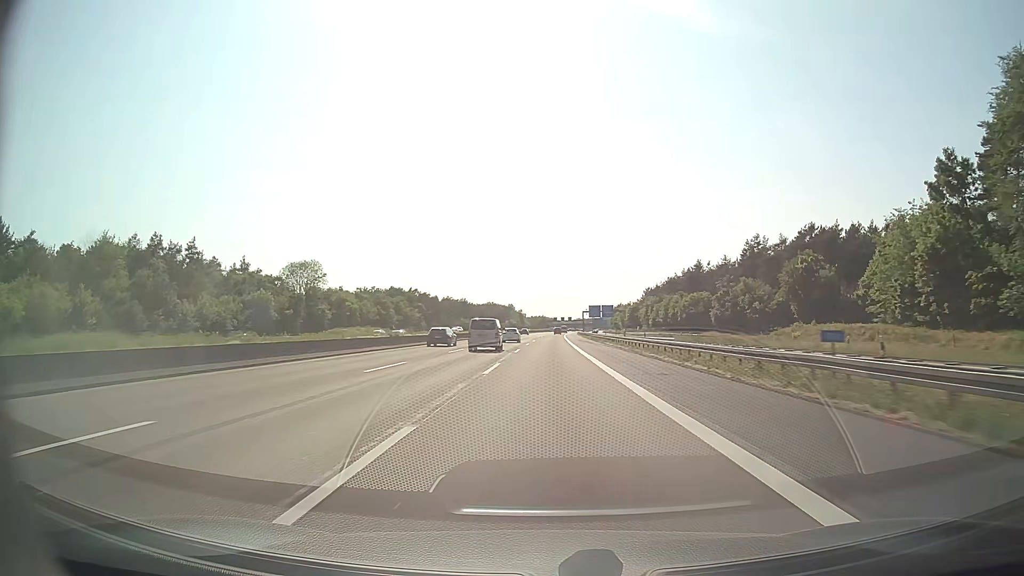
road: motorway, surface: asphalt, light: Day
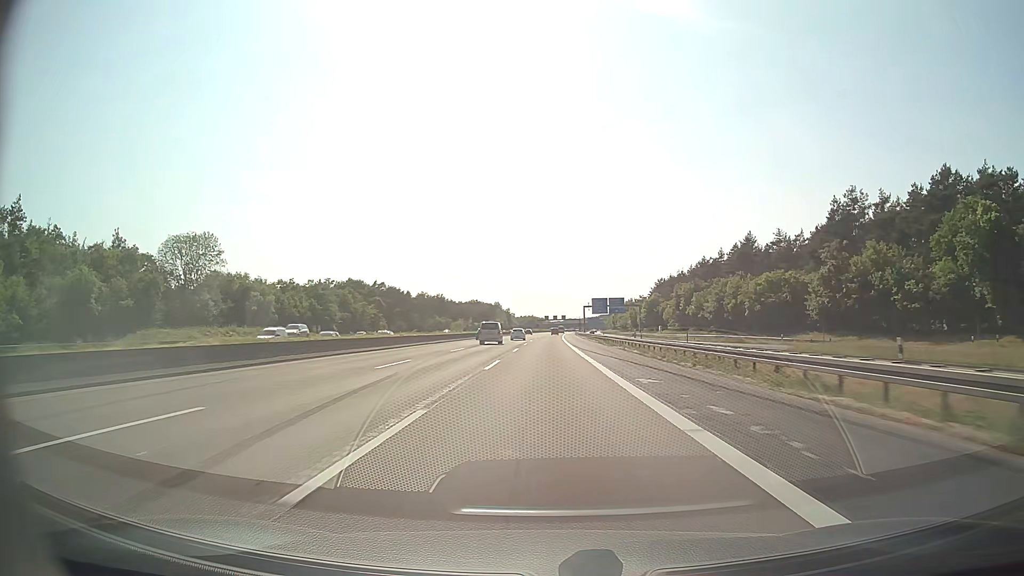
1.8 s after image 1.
(+0.6, +52.3) m; +1°
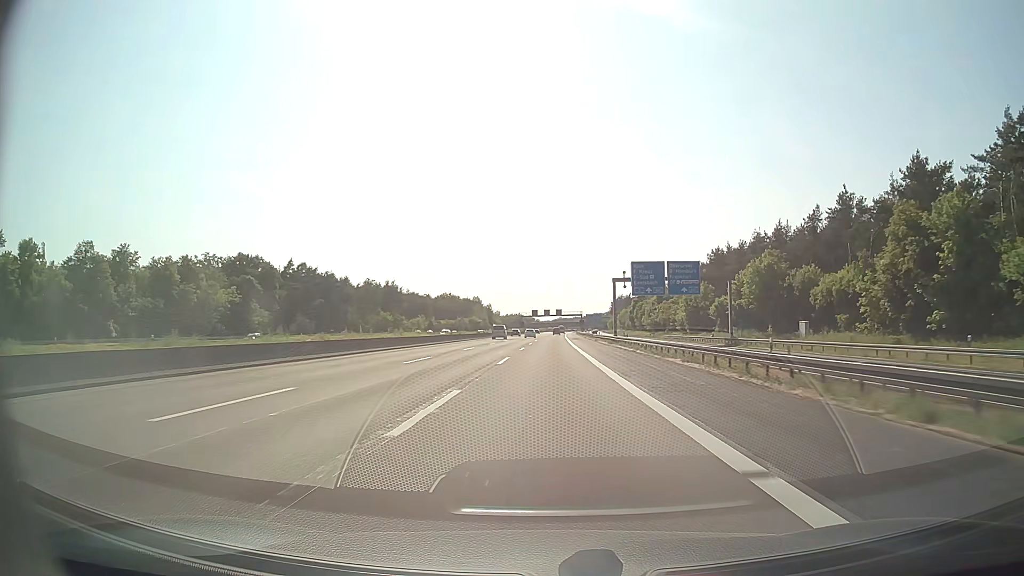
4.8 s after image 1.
(+0.7, +87.1) m; +1°
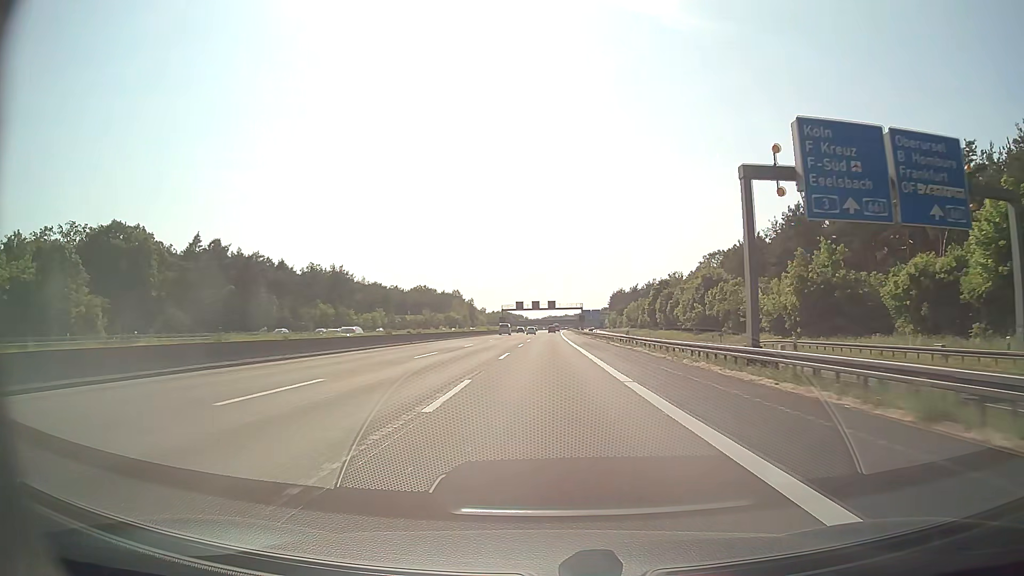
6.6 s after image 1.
(+0.4, +52.3) m; +1°
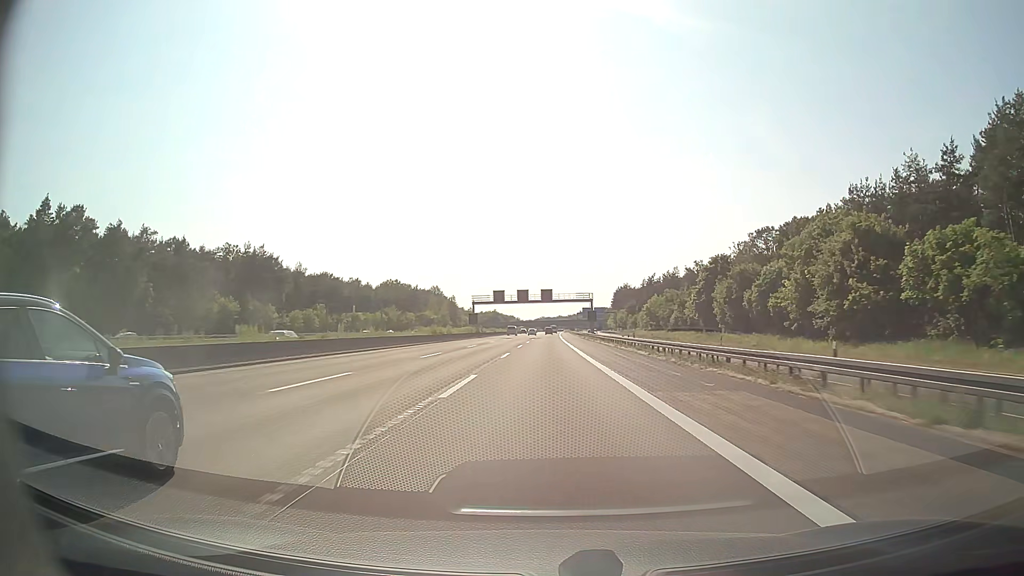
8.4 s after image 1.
(+0.3, +52.3) m; +1°
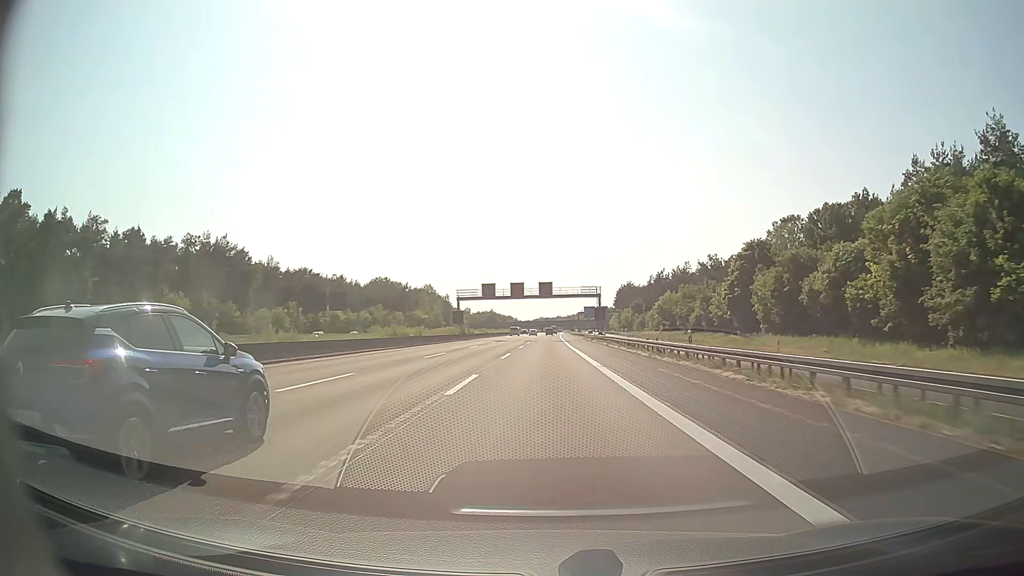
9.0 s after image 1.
(0.0, +17.4) m; 0°
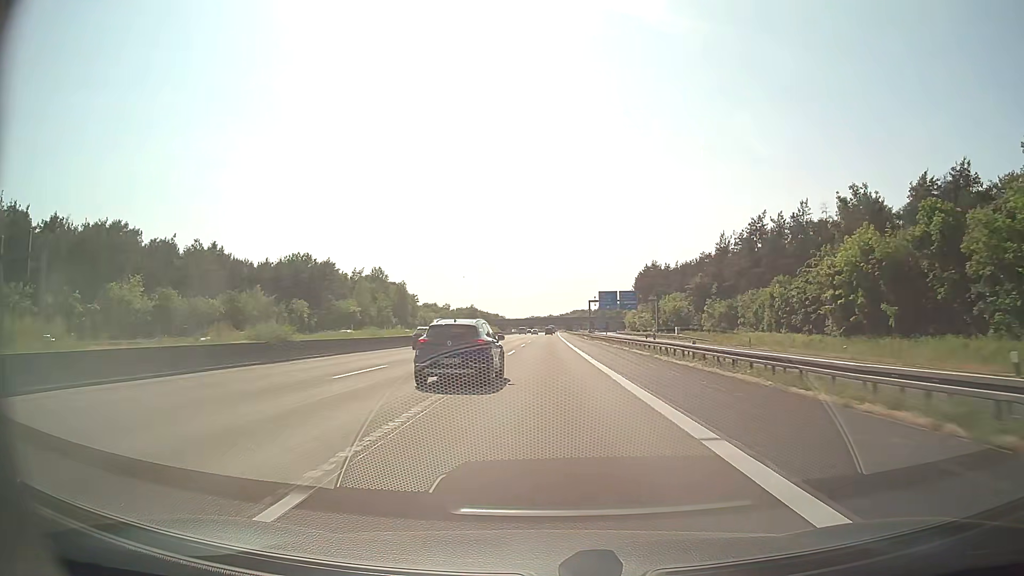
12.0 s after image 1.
(+0.5, +87.3) m; +1°
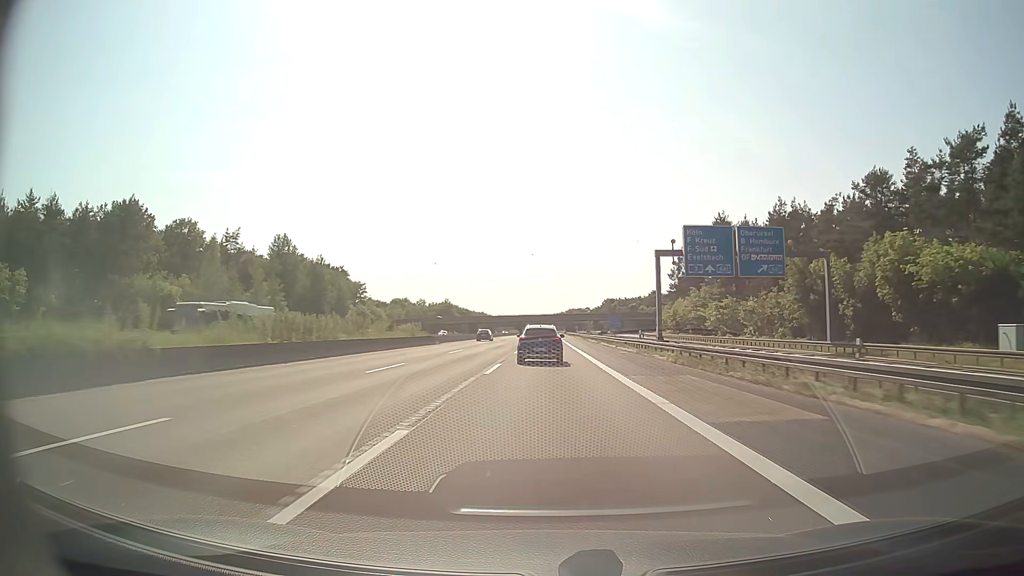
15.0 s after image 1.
(+0.4, +87.3) m; +1°
(0, +10) (0, +20) (0, +30) (0, +40) (0, +50) (0, +60) (0, +70) (0, +80) (0, +90) (0, +100) m
